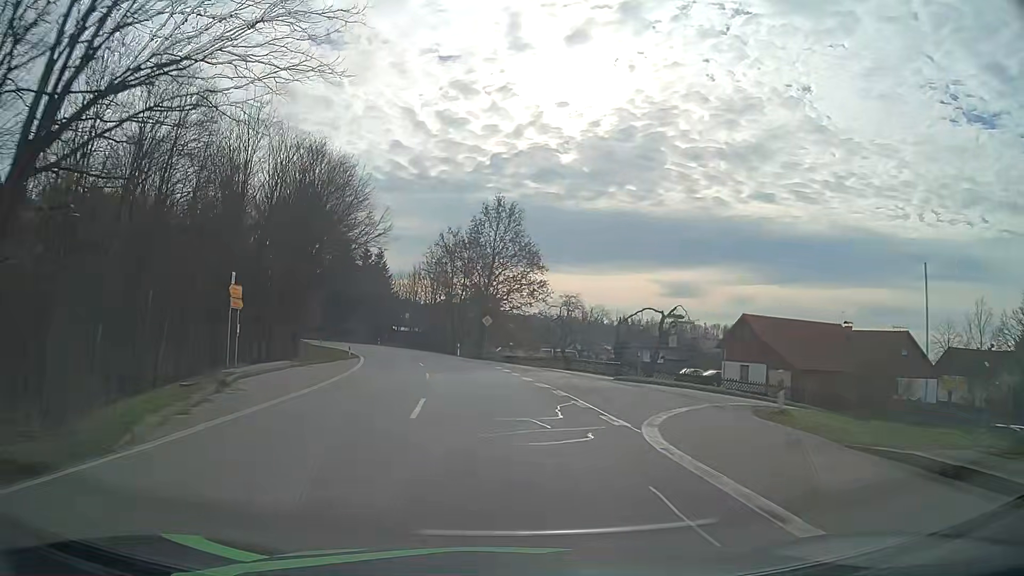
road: secondary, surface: asphalt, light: Day
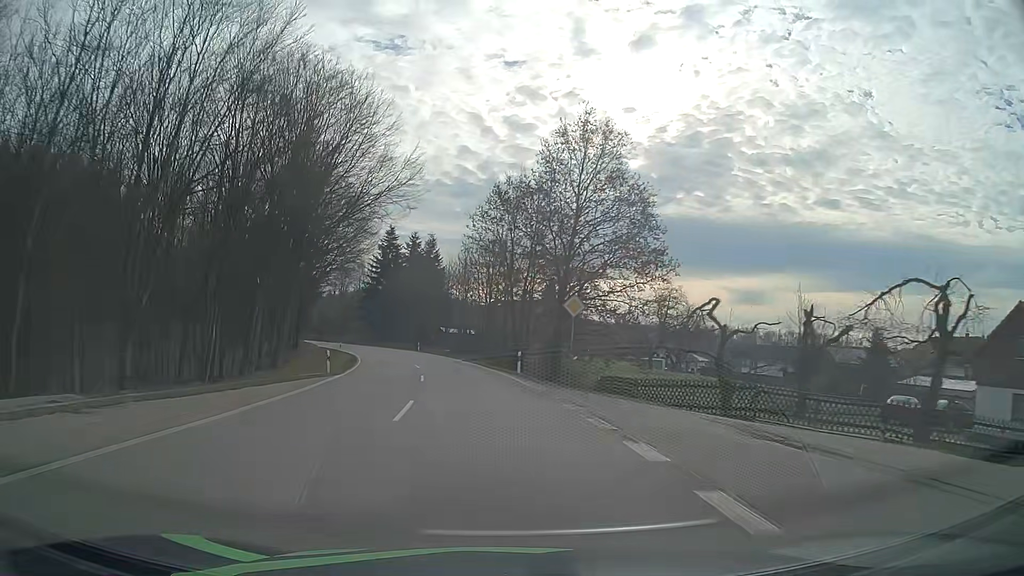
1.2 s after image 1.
(-1.1, +24.1) m; -6°
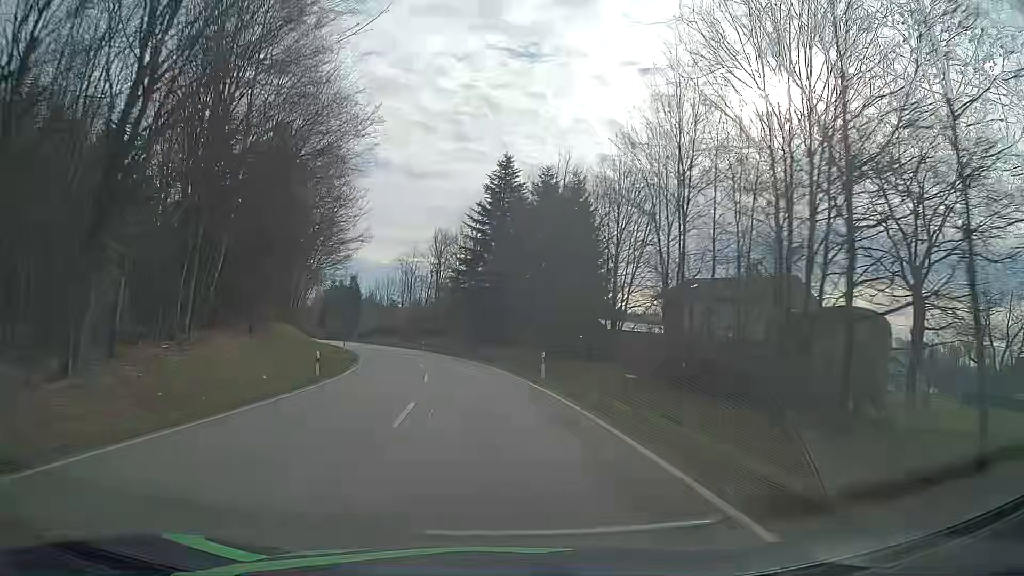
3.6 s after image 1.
(-5.3, +48.3) m; -12°
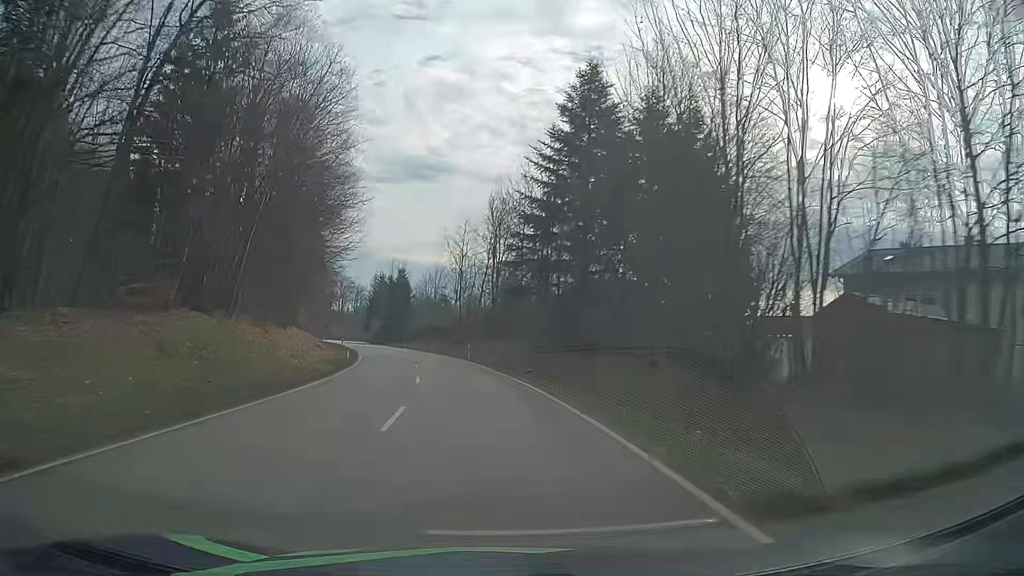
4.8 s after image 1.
(-1.2, +24.7) m; -6°
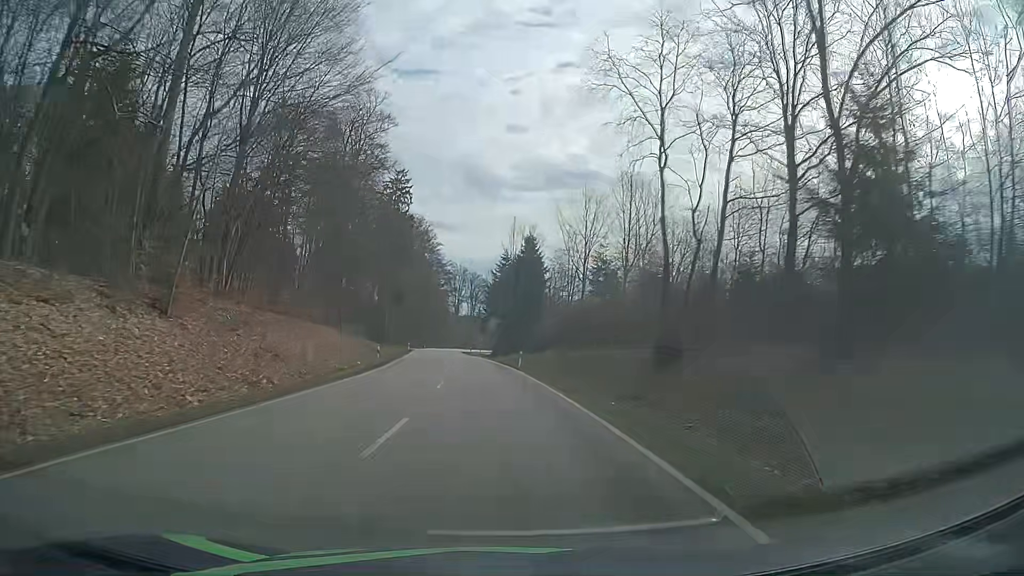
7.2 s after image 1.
(-5.5, +49.8) m; -12°
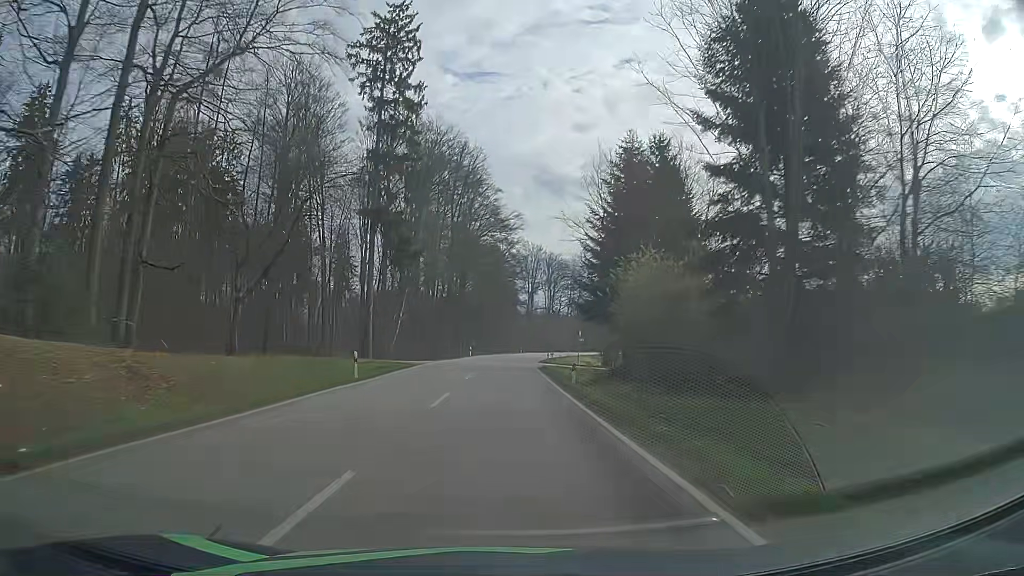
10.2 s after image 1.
(-4.8, +64.6) m; -7°
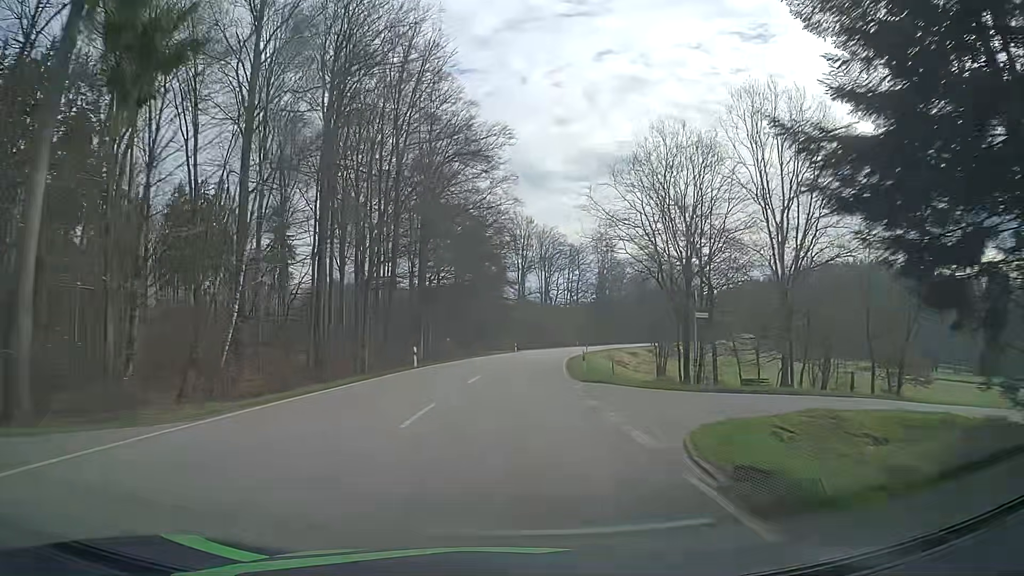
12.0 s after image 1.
(-0.2, +40.2) m; +1°
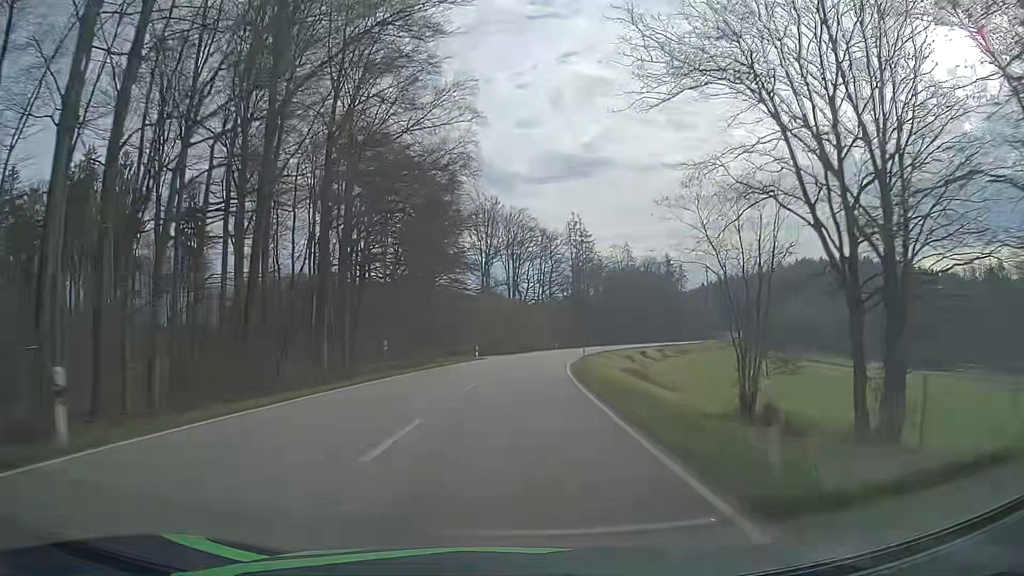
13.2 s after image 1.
(+0.6, +26.9) m; +3°
(0, +10) (0, +20) (+1, +30) (+2, +40) (+3, +50) (+4, +60) (+6, +70) (+8, +80) (+10, +89) (+12, +99) m
